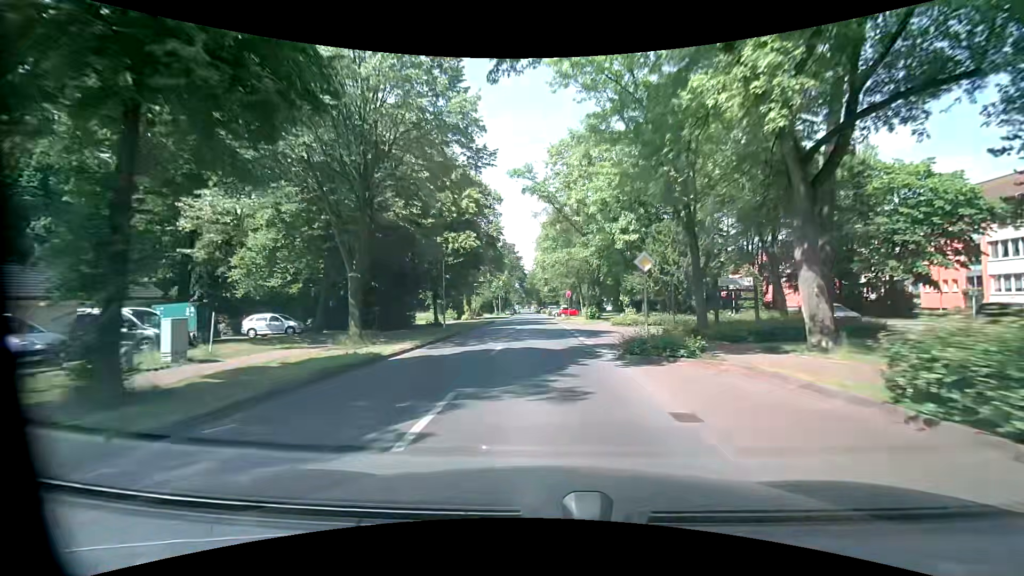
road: unclassified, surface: asphalt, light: Day
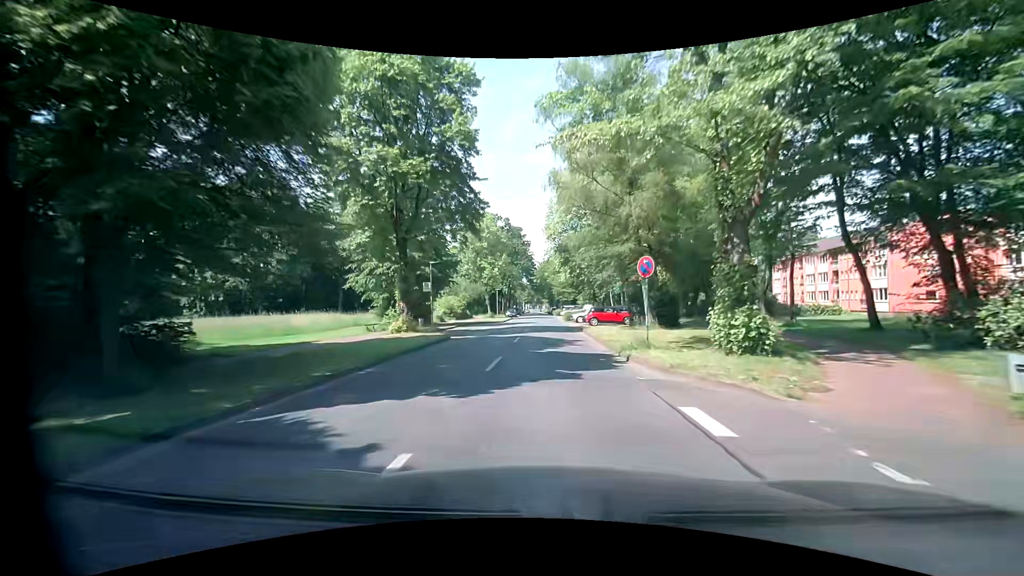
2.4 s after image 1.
(-0.6, +30.7) m; -2°
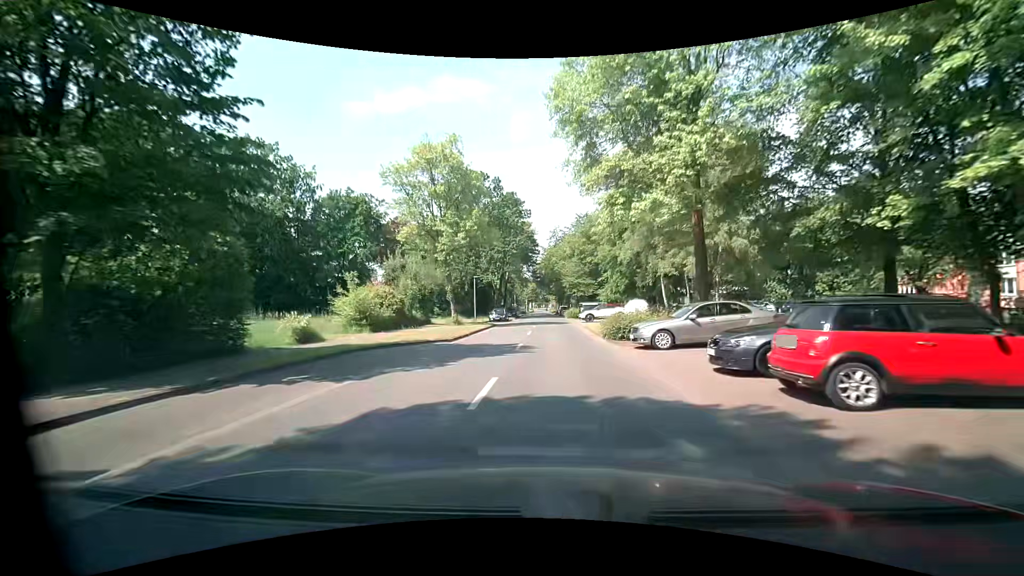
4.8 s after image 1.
(-0.1, +31.7) m; 0°
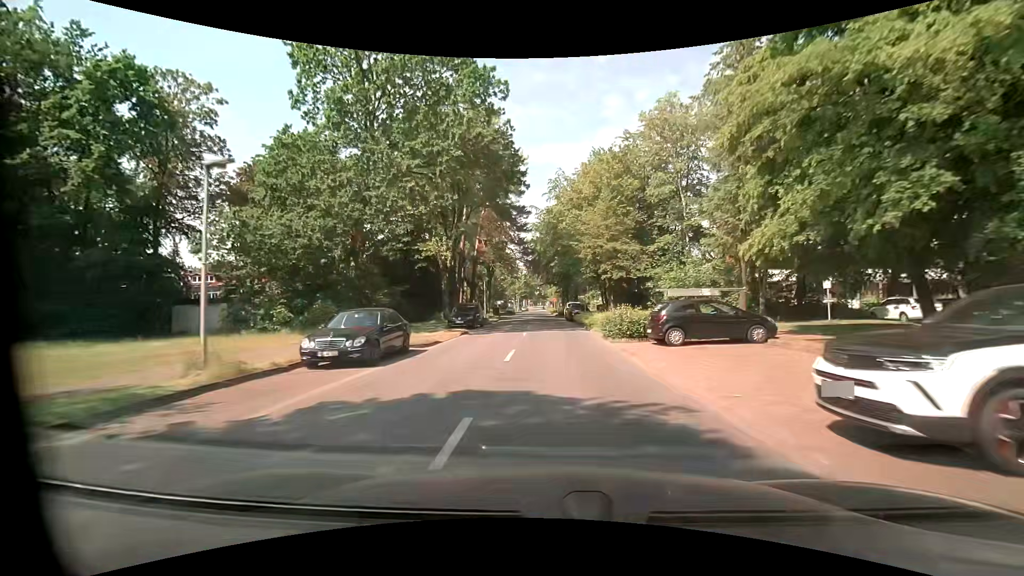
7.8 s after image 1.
(0.0, +40.2) m; 0°
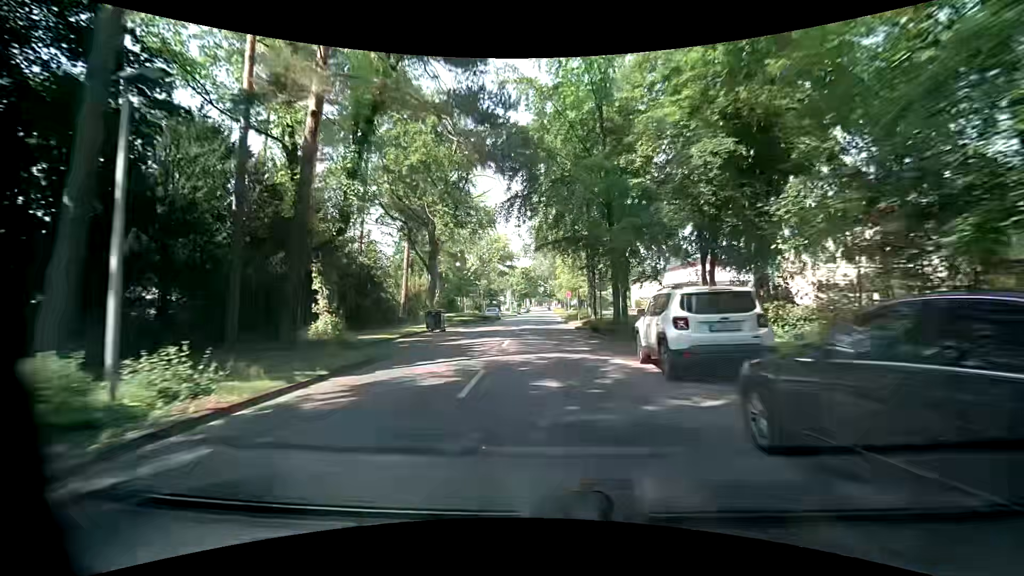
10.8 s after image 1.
(+0.1, +41.1) m; 0°
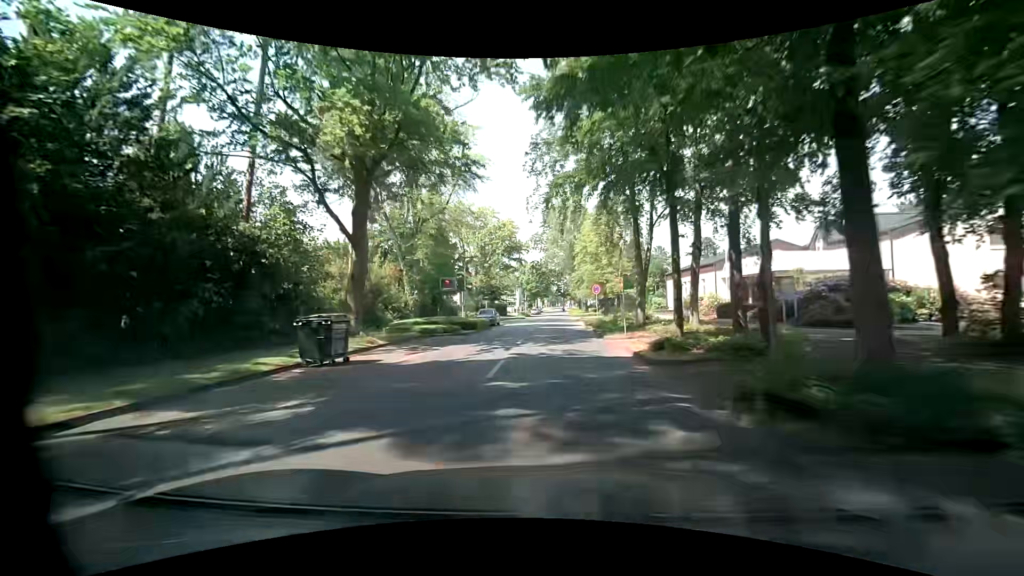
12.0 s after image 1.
(-0.3, +16.3) m; -3°
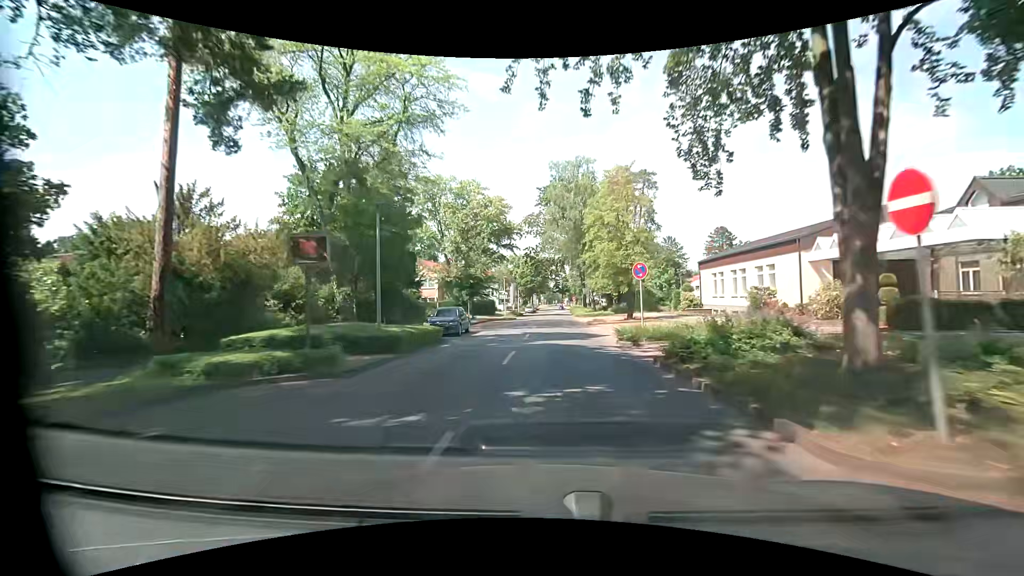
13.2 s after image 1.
(+0.1, +16.0) m; +2°
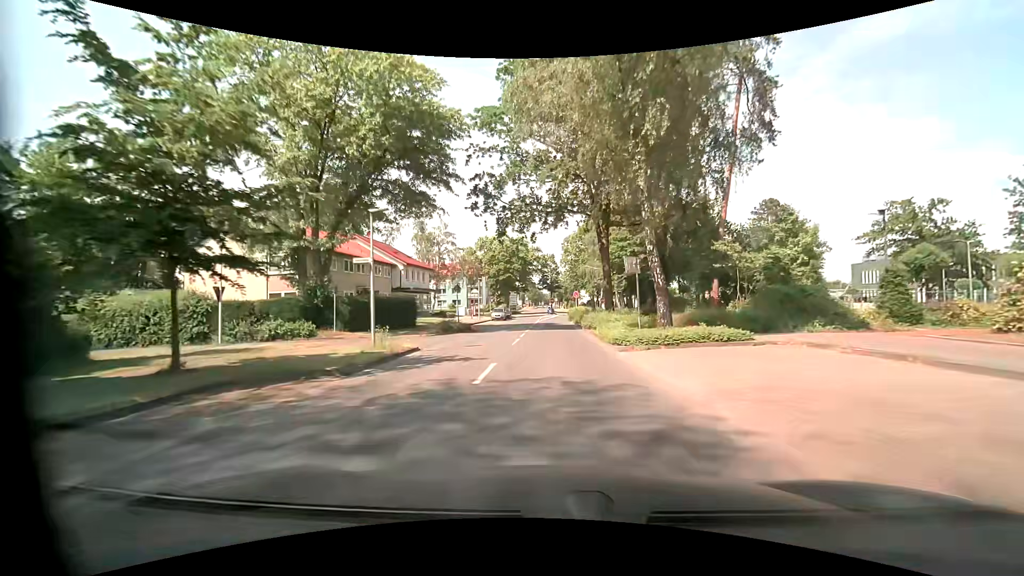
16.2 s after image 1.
(+0.1, +38.9) m; 0°
